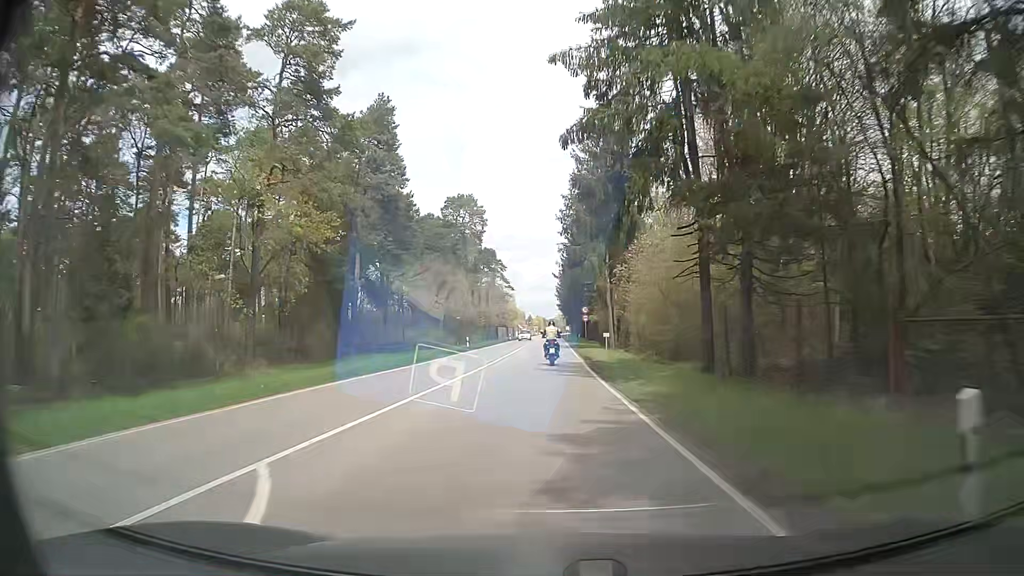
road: secondary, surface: asphalt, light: Day
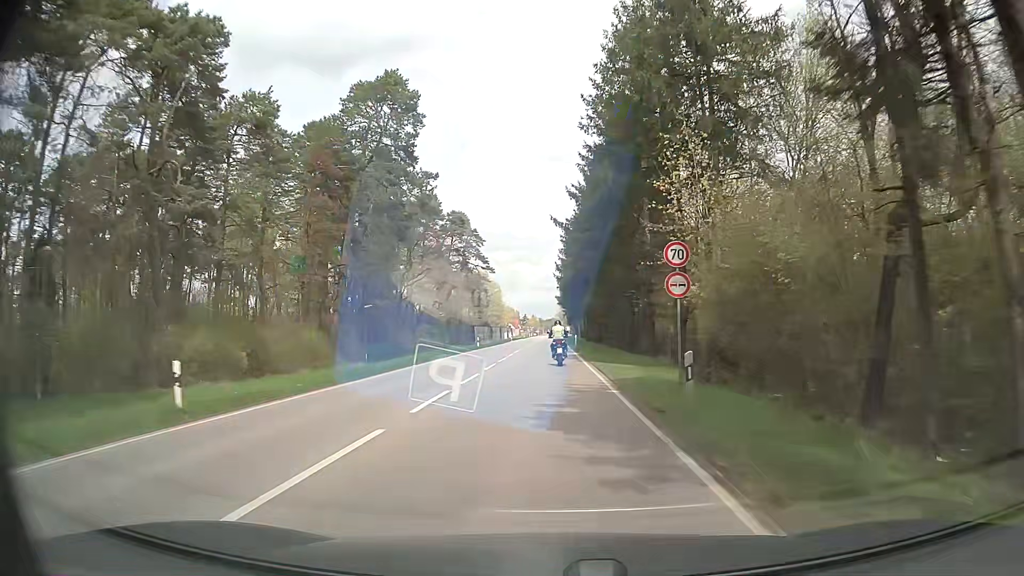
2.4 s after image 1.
(+0.3, +42.8) m; +1°
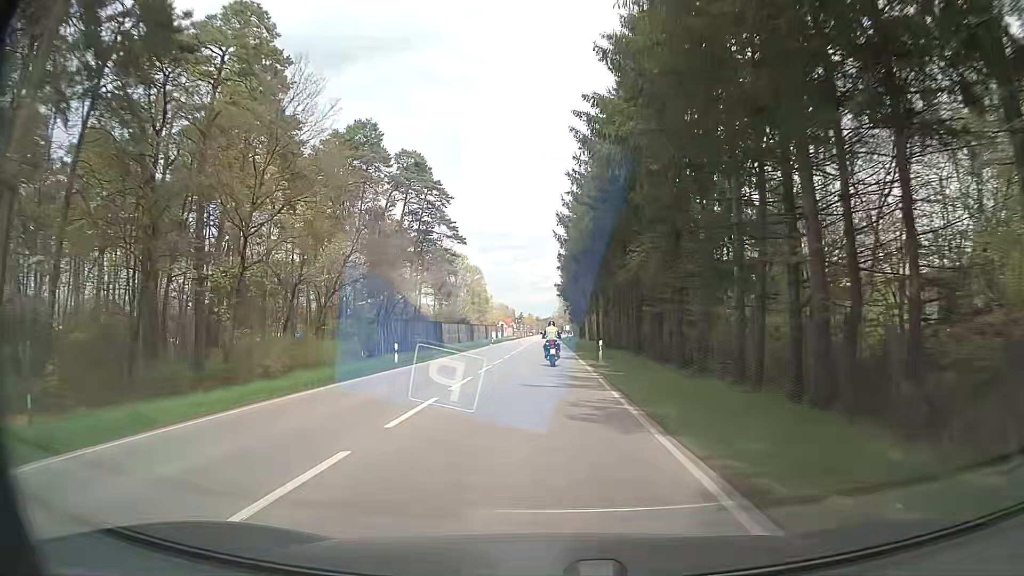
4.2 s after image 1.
(-0.1, +31.8) m; 0°
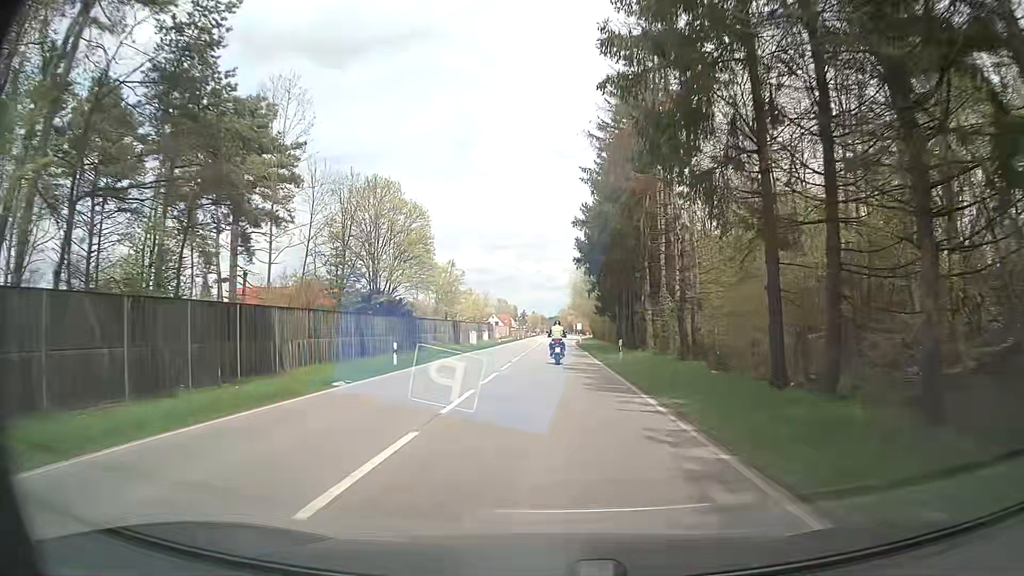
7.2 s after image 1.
(0.0, +52.7) m; 0°
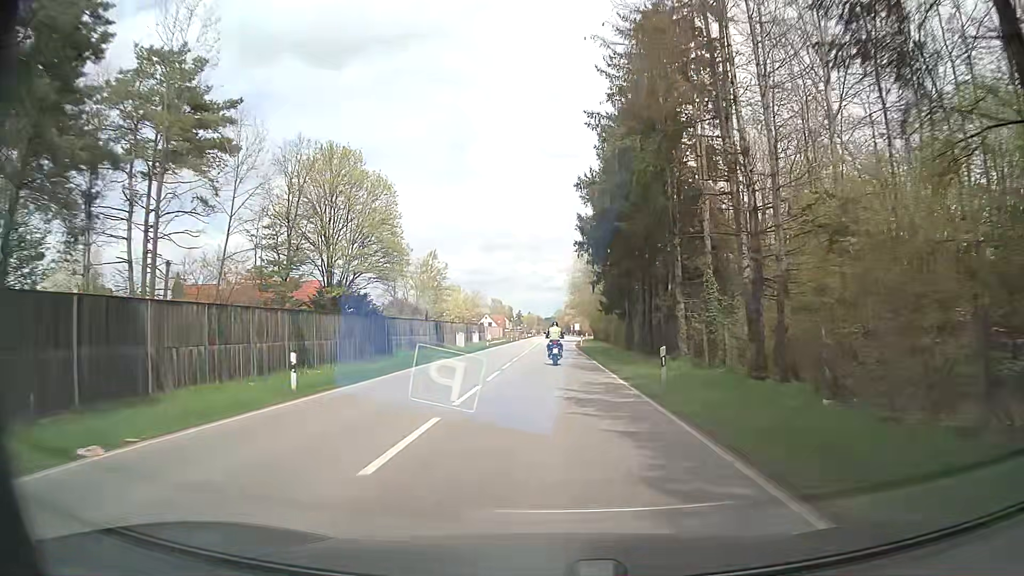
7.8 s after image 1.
(+0.1, +10.5) m; +1°
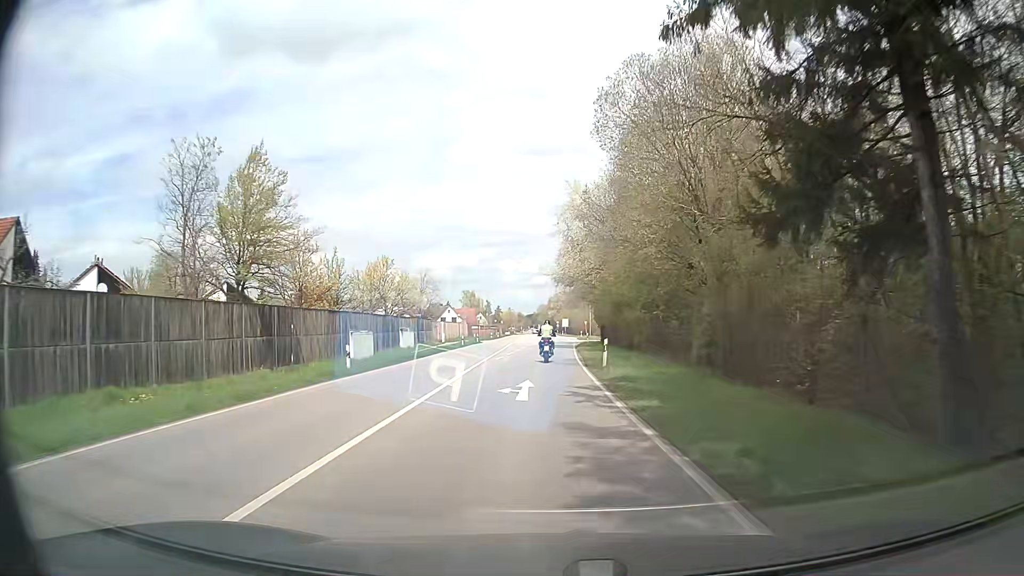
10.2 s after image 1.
(+0.4, +42.6) m; +2°
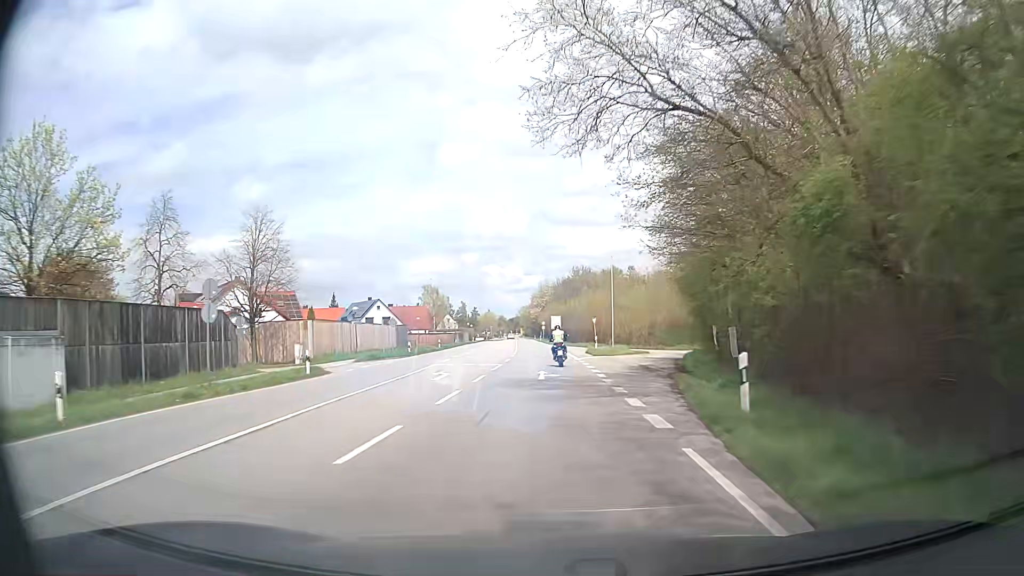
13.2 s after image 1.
(+0.1, +53.2) m; +1°
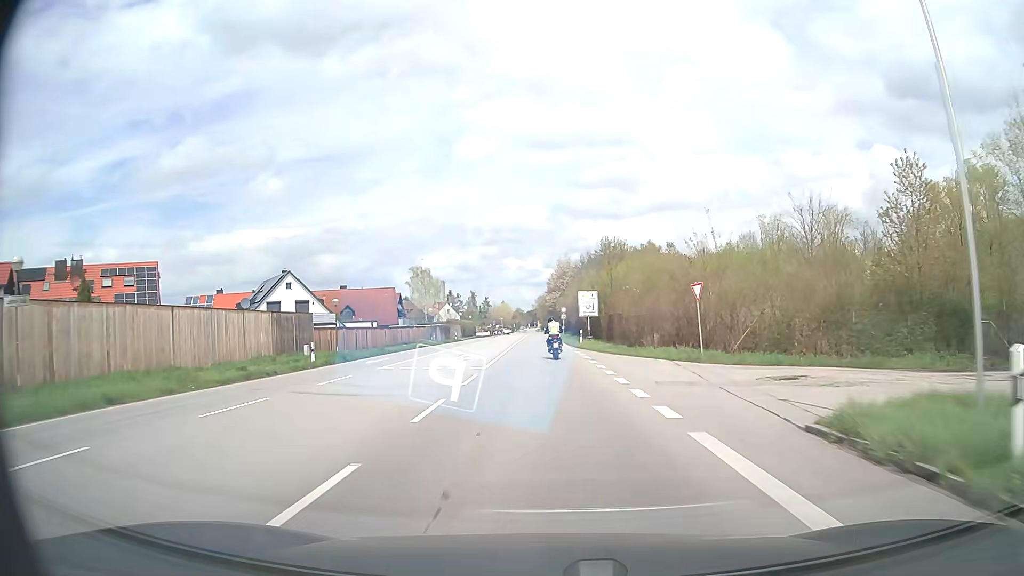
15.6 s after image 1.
(-0.2, +42.0) m; -2°
(0, +10) (0, +20) (0, +30) (0, +40) (-1, +50) (-1, +60) (-1, +70) (-1, +80) (-1, +90) (-1, +100) m
